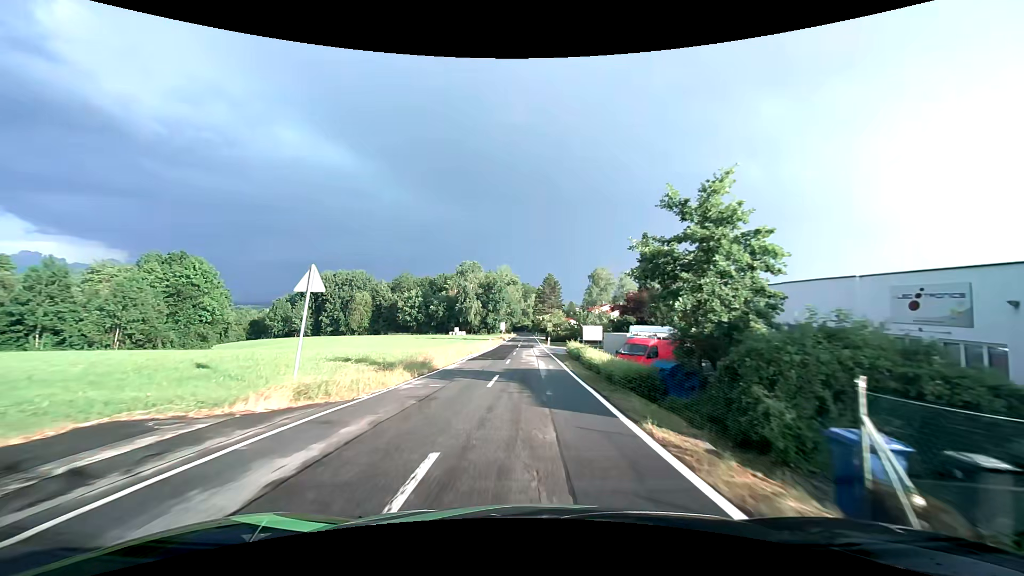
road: tertiary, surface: asphalt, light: Day
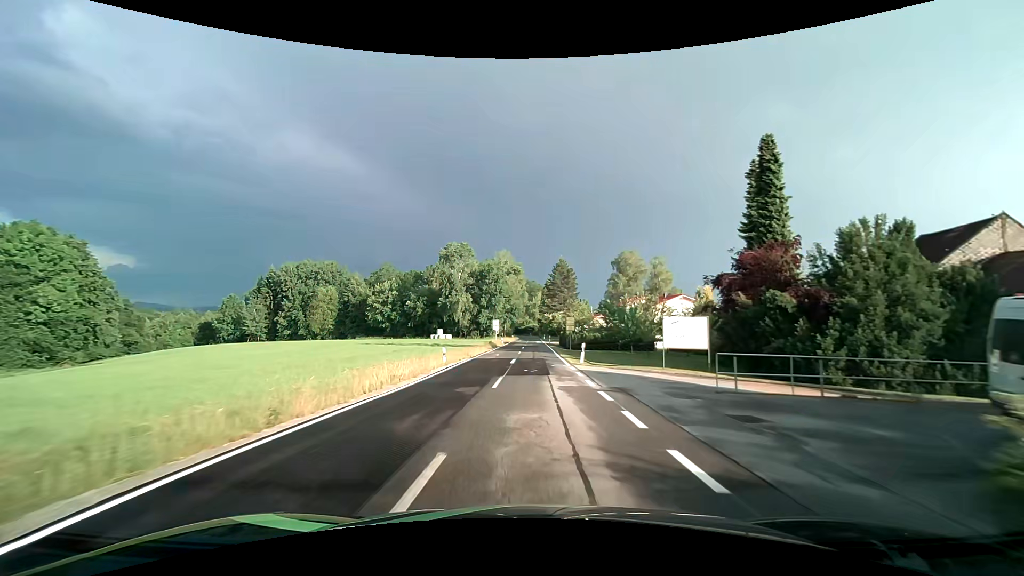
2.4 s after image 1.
(-0.2, +35.2) m; -1°
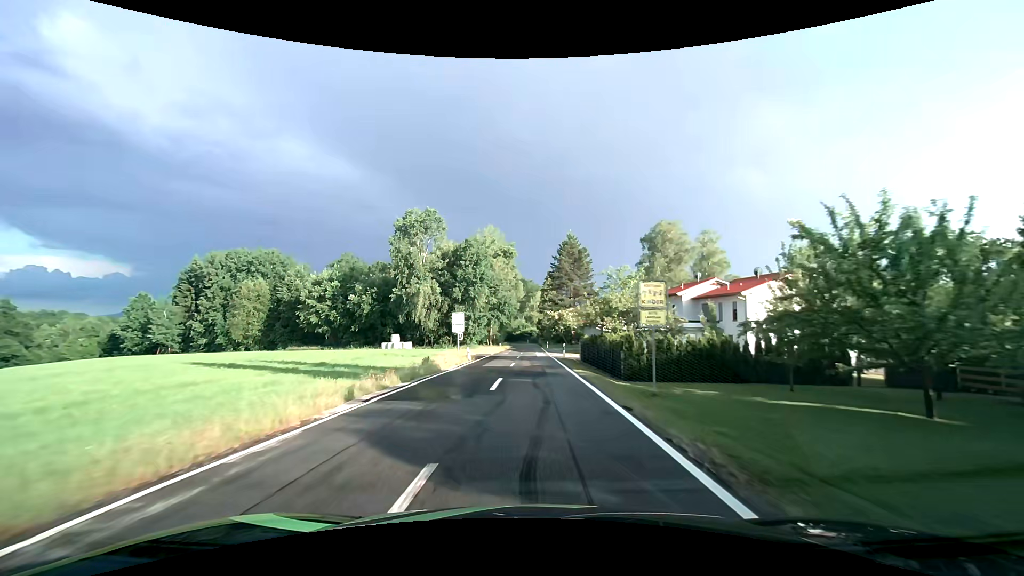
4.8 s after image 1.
(+0.1, +35.2) m; 0°
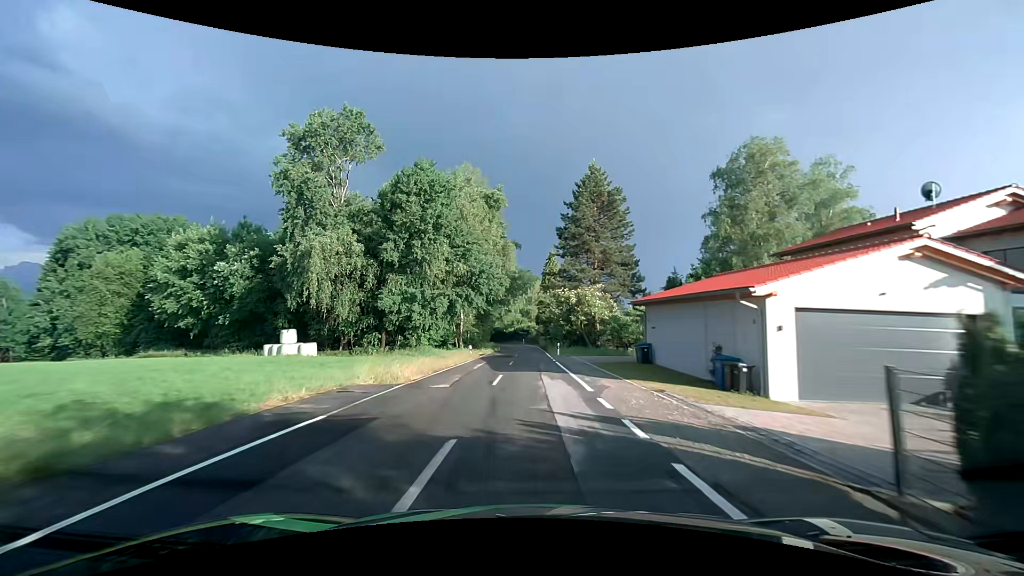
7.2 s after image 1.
(-0.1, +33.9) m; 0°
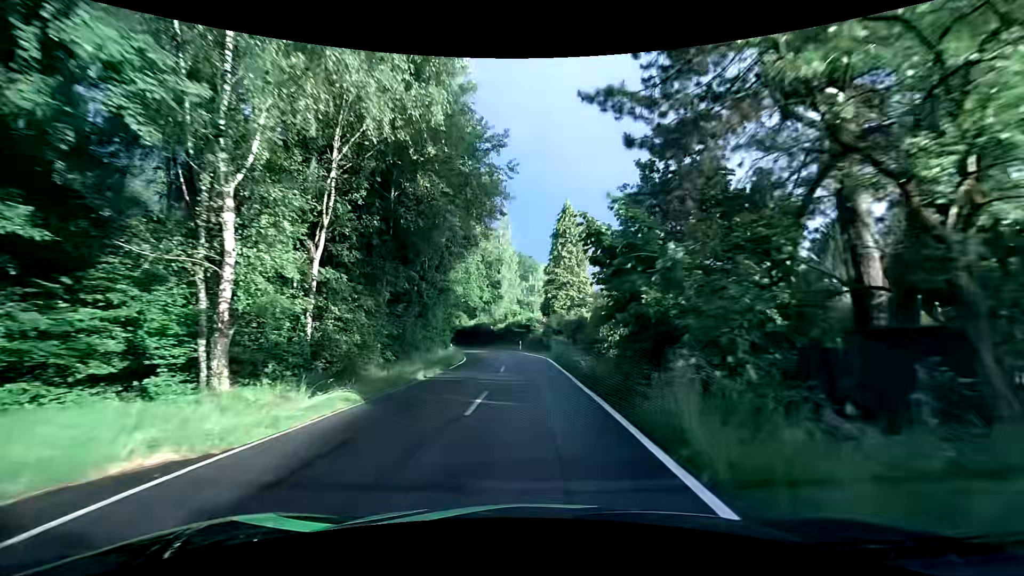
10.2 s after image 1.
(+0.1, +40.2) m; 0°
(0, +10) (0, +20) (-1, +30) (-1, +40) (-3, +50) (-5, +60) (-8, +69) (-12, +79) (-15, +88) (-18, +98) m
